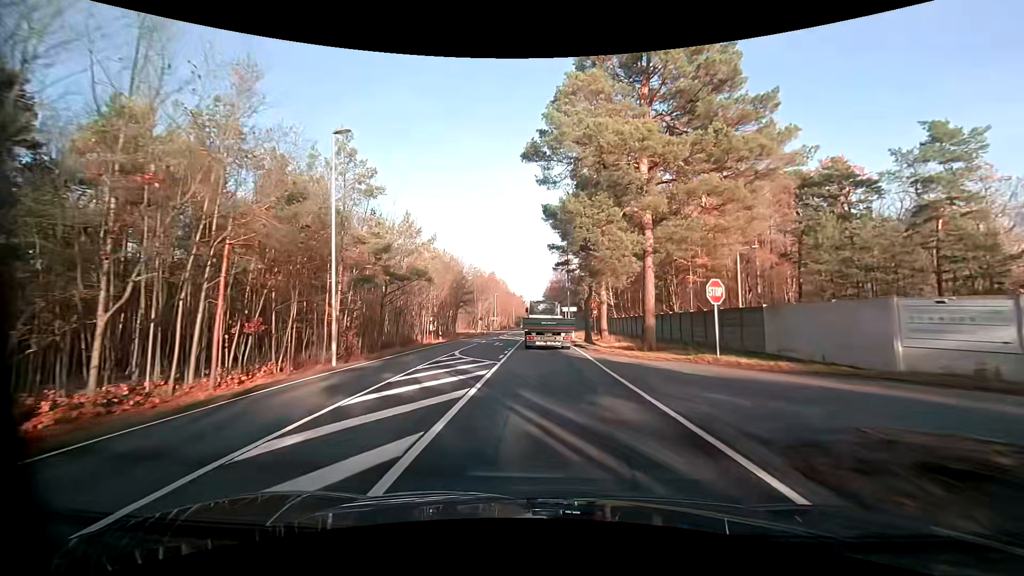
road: primary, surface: asphalt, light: Day
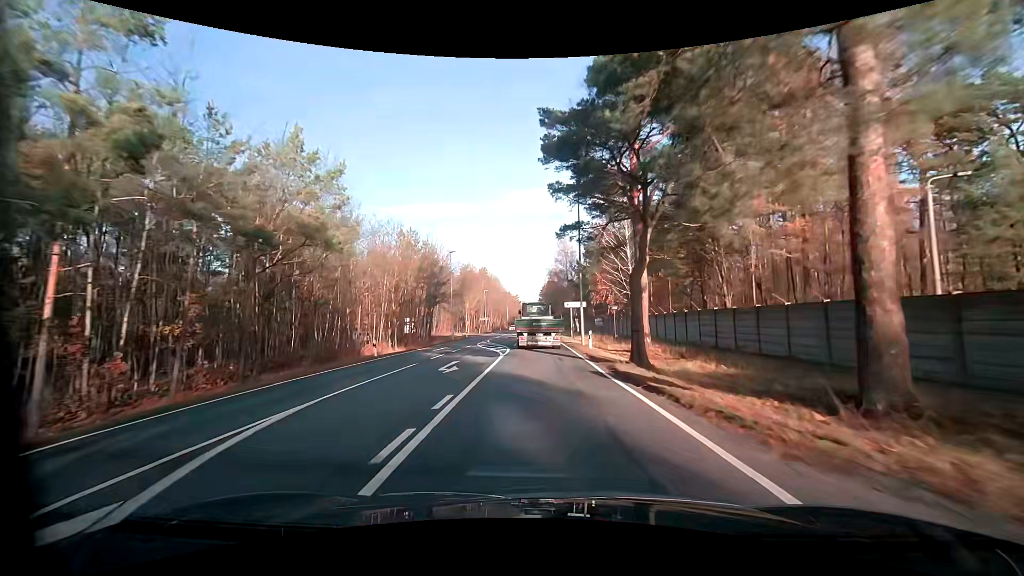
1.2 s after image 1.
(0.0, +17.8) m; 0°
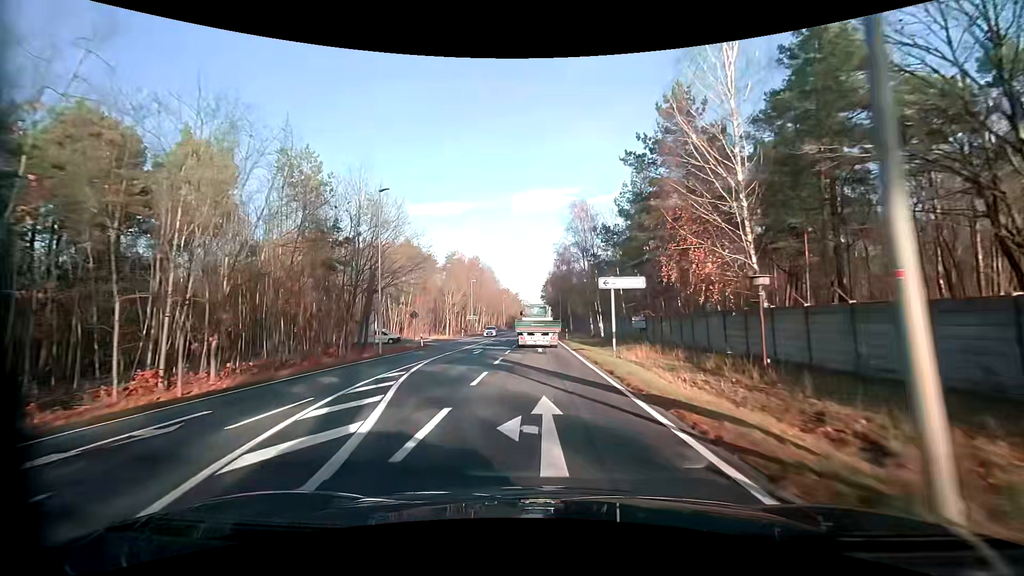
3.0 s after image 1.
(0.0, +26.9) m; 0°
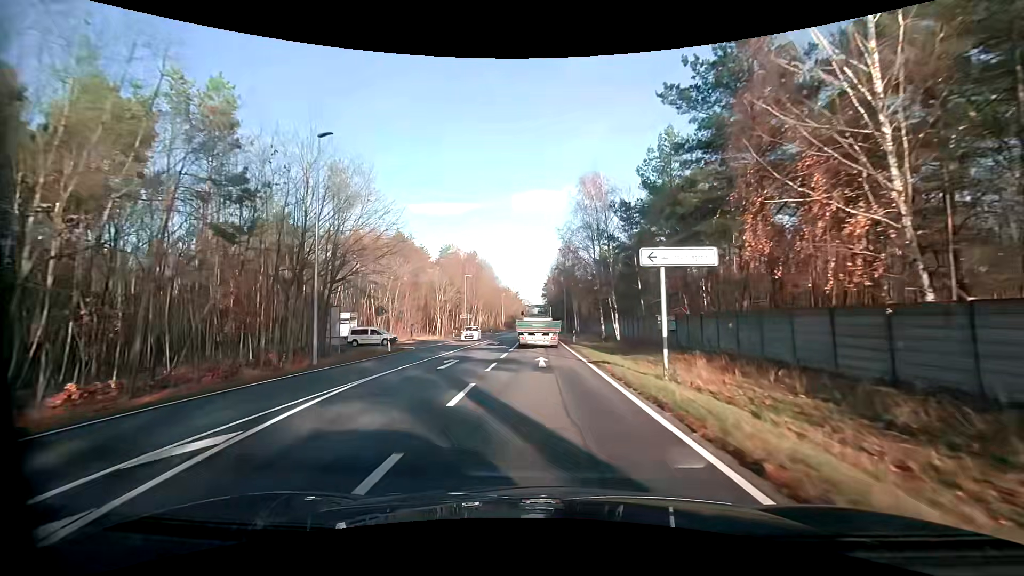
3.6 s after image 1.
(0.0, +9.1) m; 0°
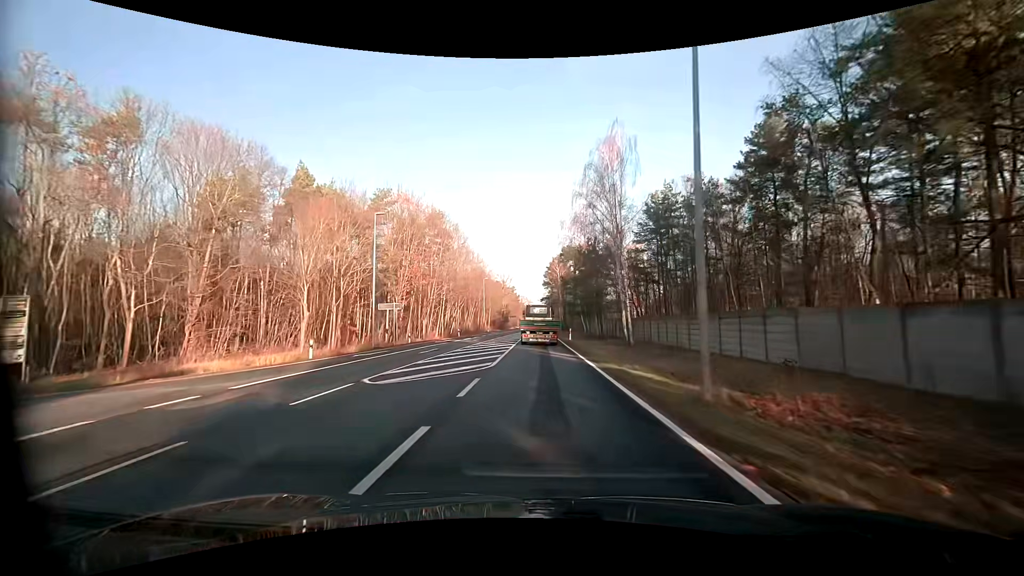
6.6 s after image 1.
(-0.1, +46.4) m; 0°
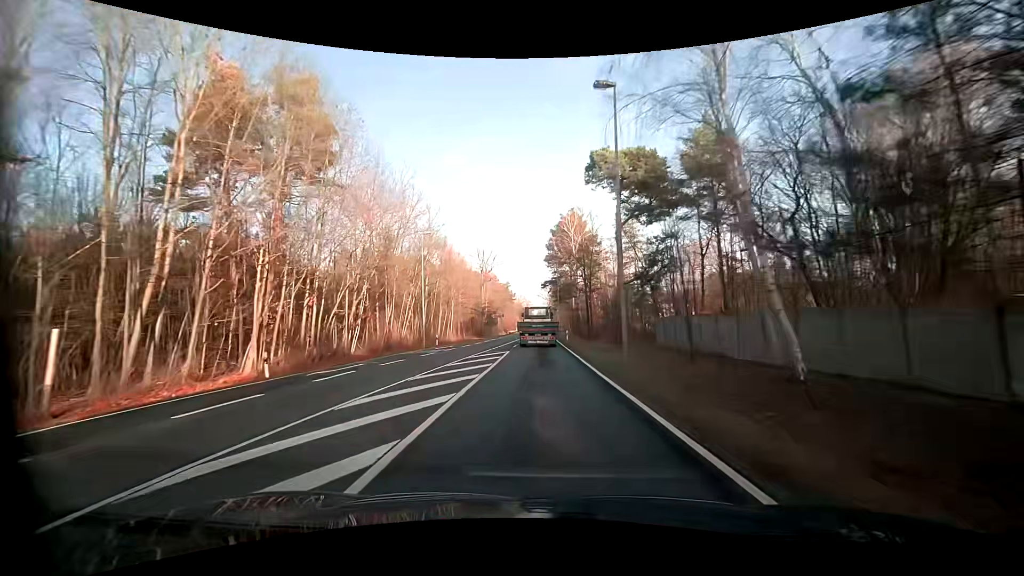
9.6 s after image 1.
(-0.2, +48.7) m; 0°
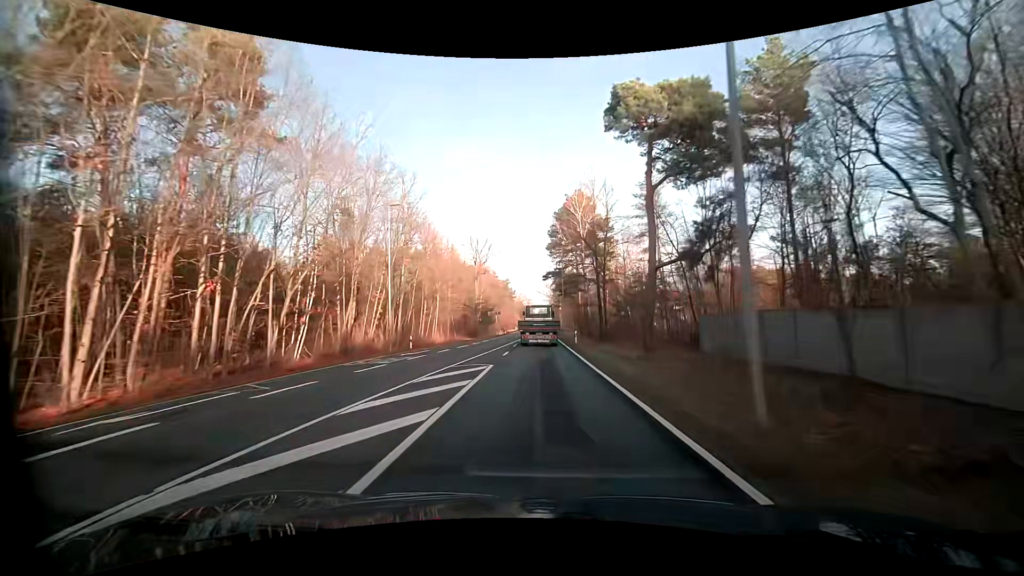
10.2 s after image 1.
(-0.1, +10.1) m; 0°
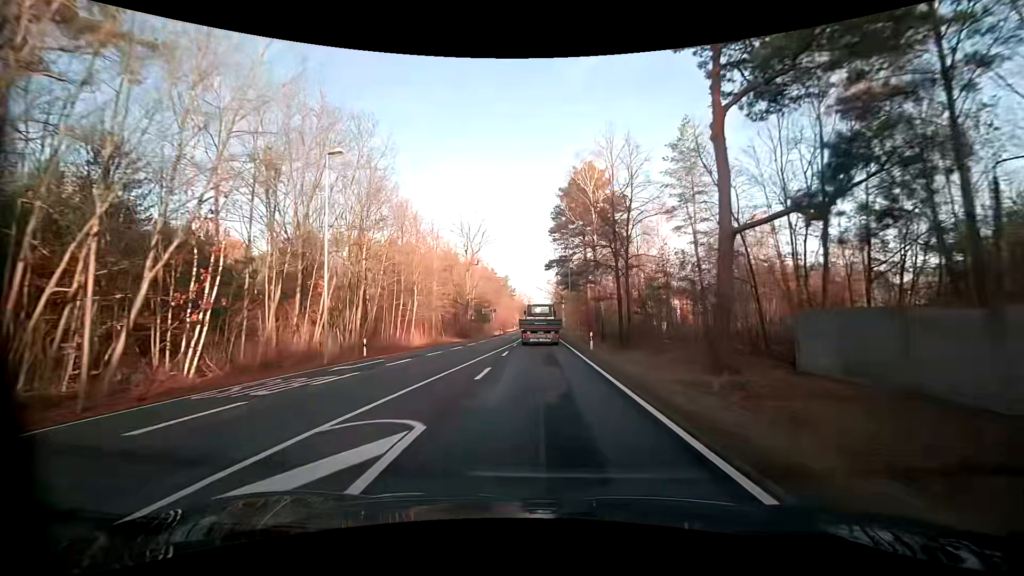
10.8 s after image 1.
(0.0, +10.2) m; 0°
